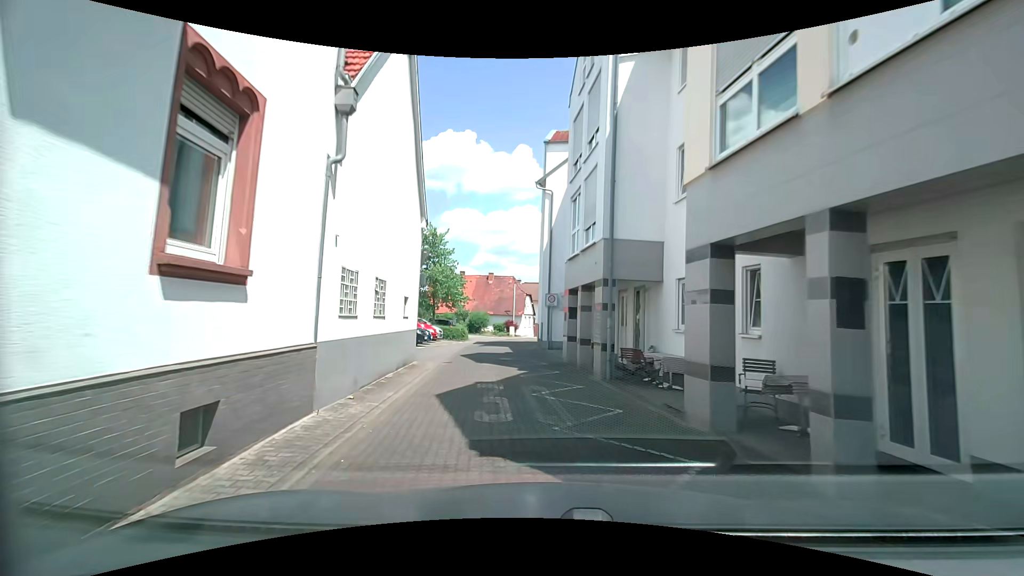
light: Day
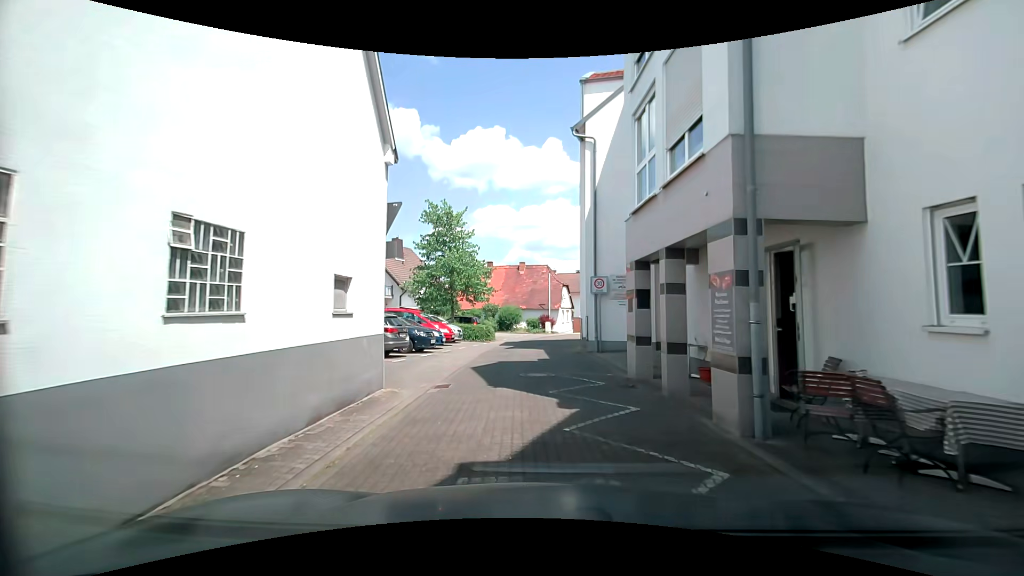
(-0.3, +6.5) m; -6°
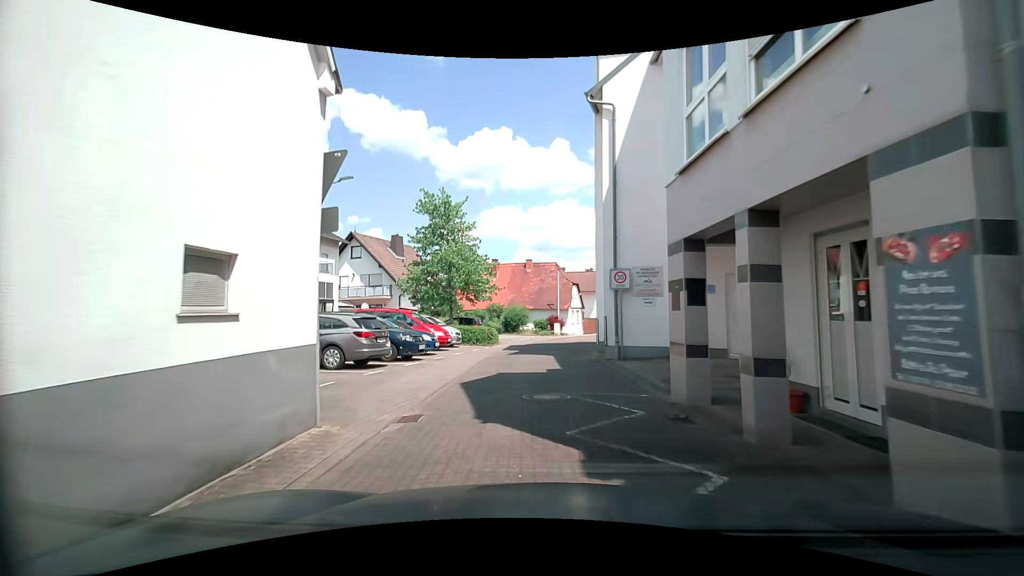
(+0.1, +3.1) m; +1°
